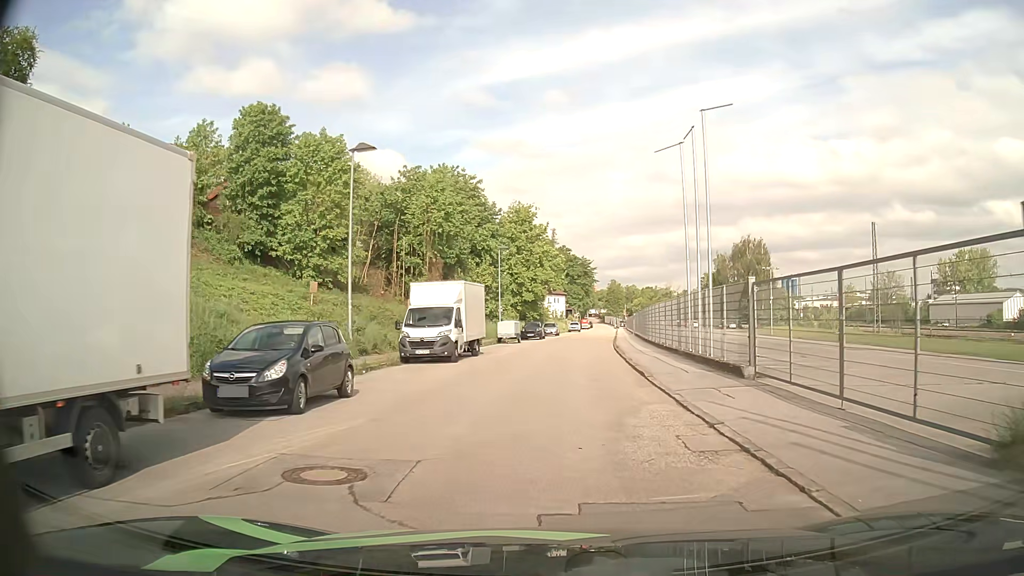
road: residential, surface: asphalt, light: Day
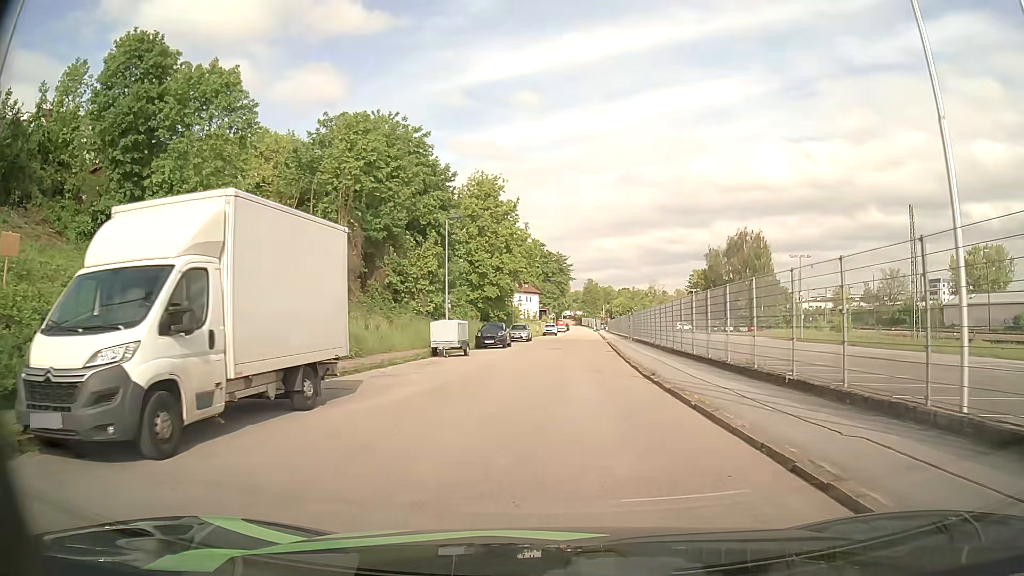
(+0.3, +18.1) m; +2°
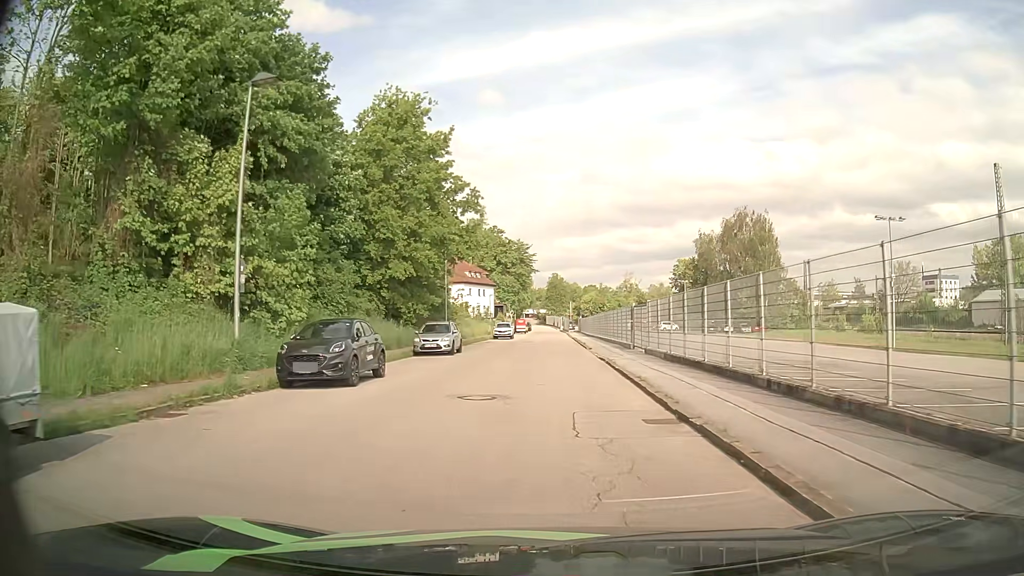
(+1.2, +25.1) m; +4°
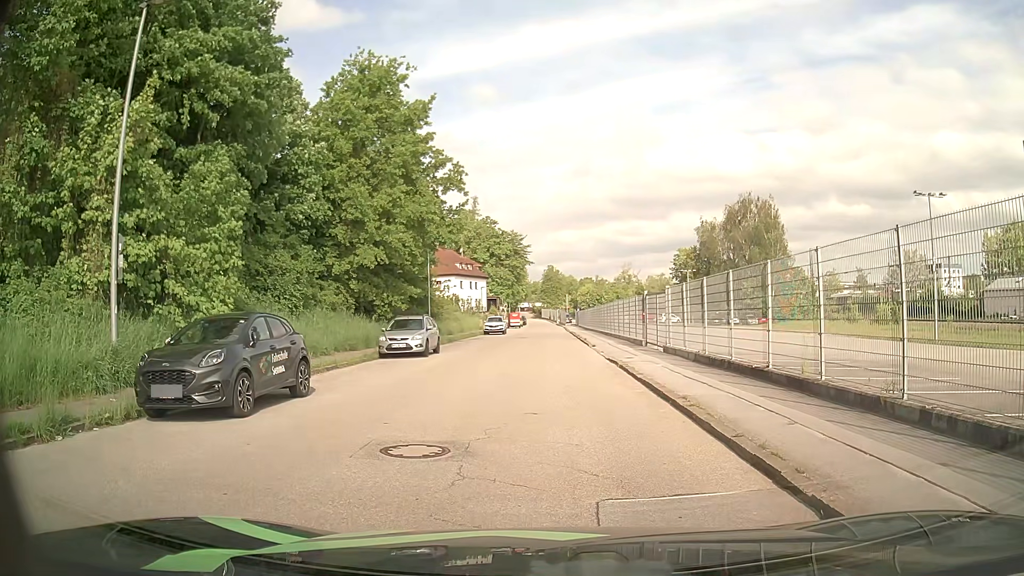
(0.0, +4.0) m; +2°
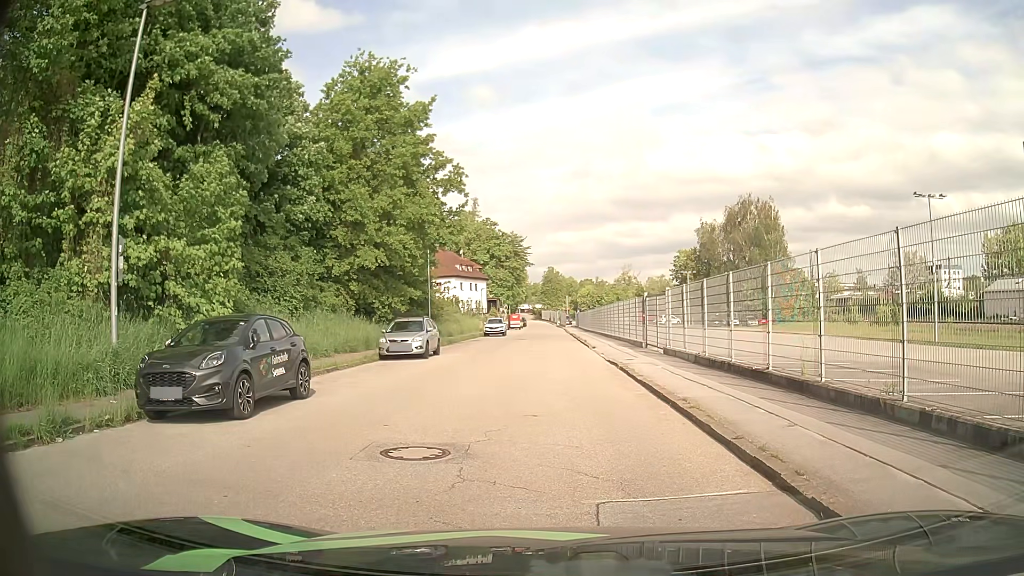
(0.0, 0.0) m; 0°
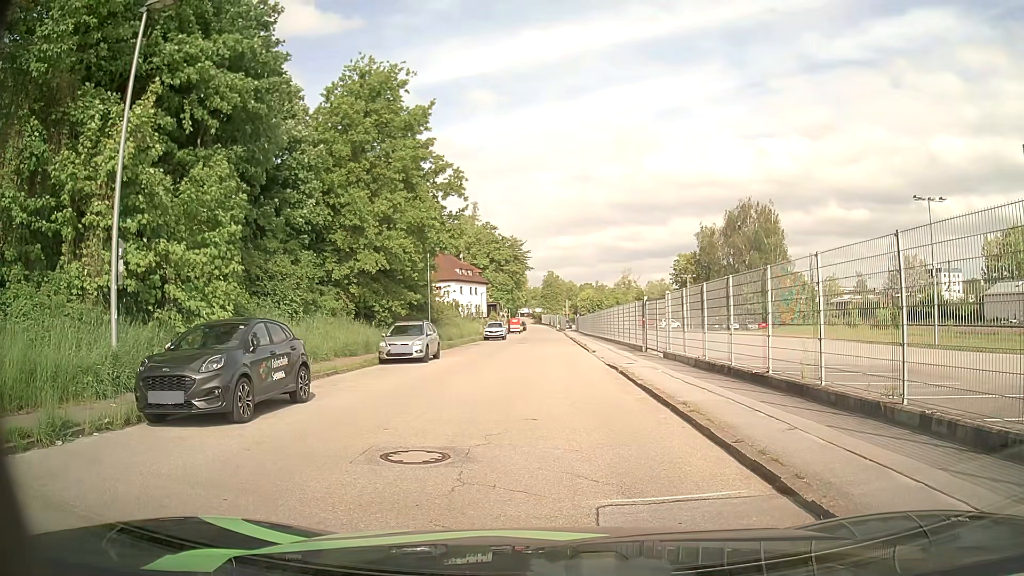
(0.0, 0.0) m; 0°
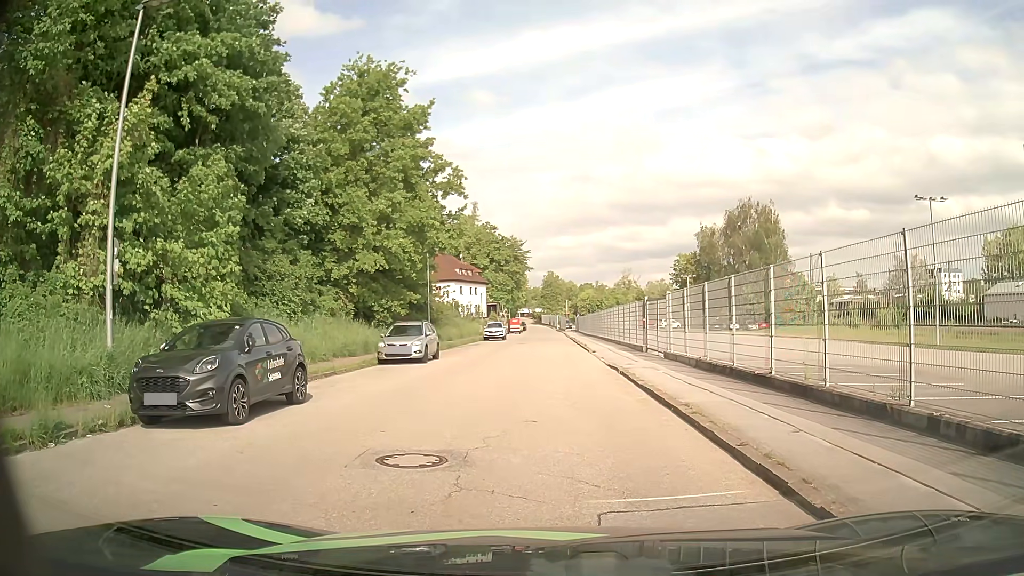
(0.0, +0.2) m; 0°
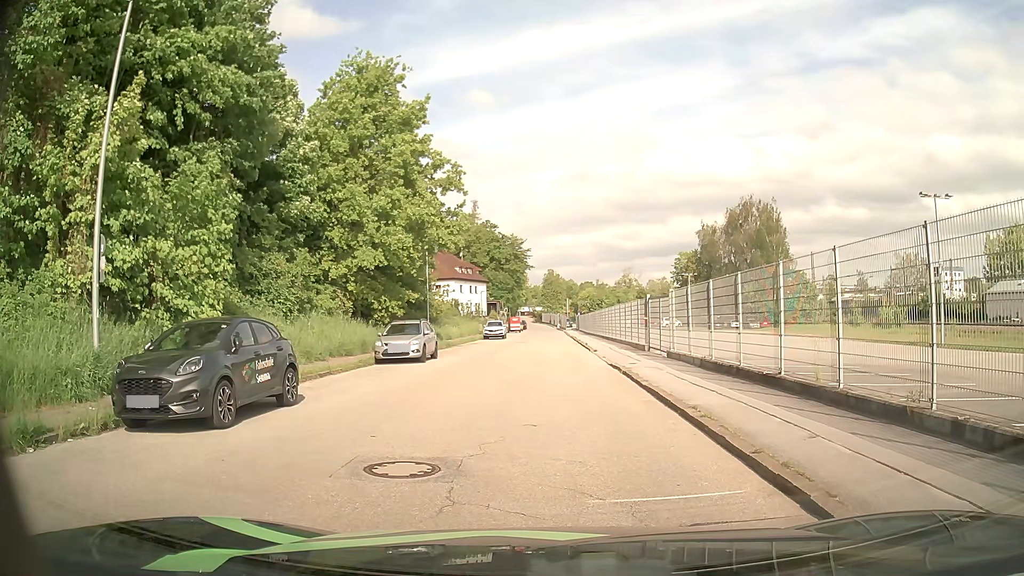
(0.0, +0.6) m; 0°
(-1, +10) (-1, +20) (-1, +30) (-2, +40) (-2, +50) (-2, +60) (-2, +70) (-2, +80) (-2, +90) (-3, +100) m
